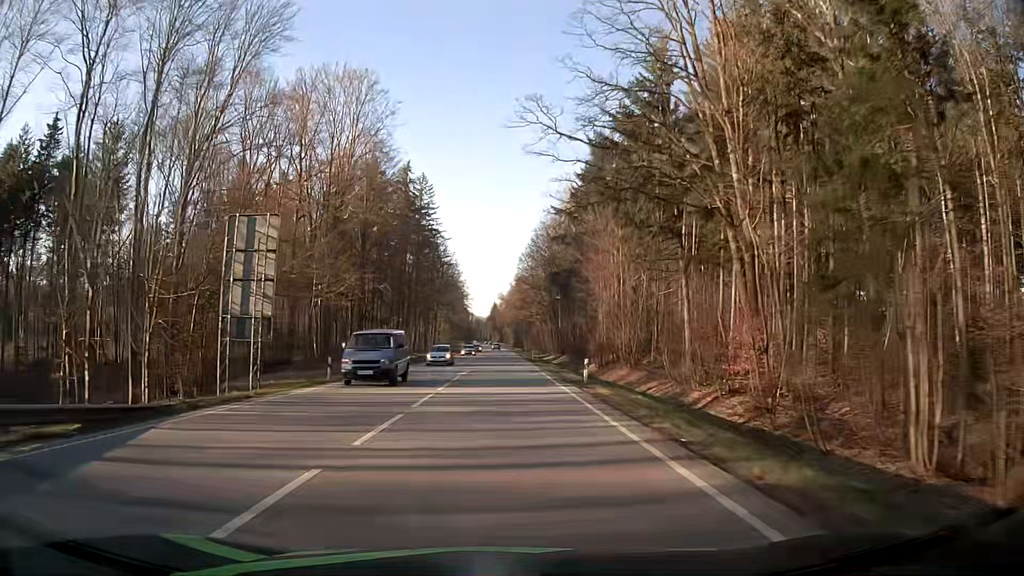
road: secondary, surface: asphalt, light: Day
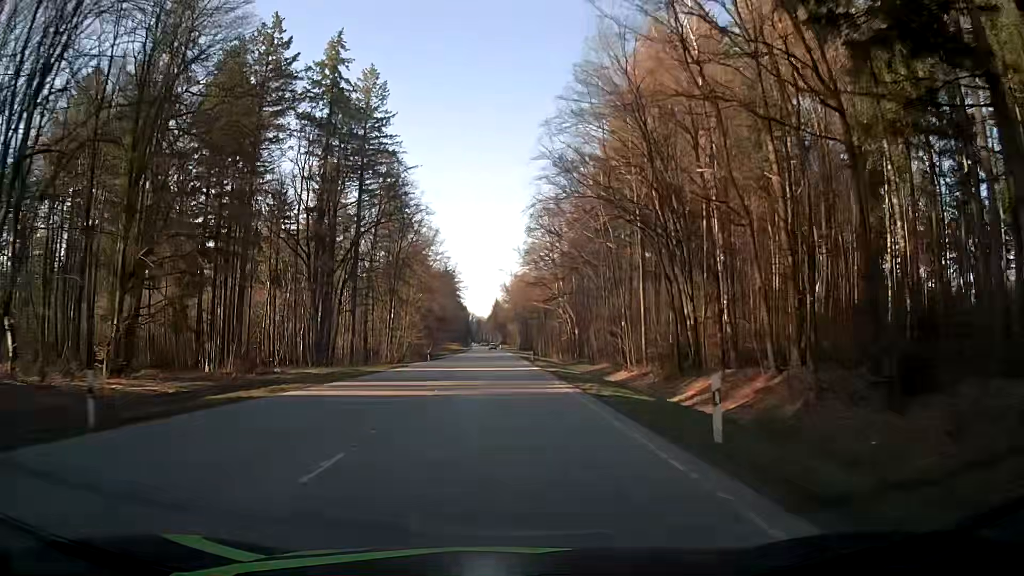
(+0.2, +63.8) m; 0°
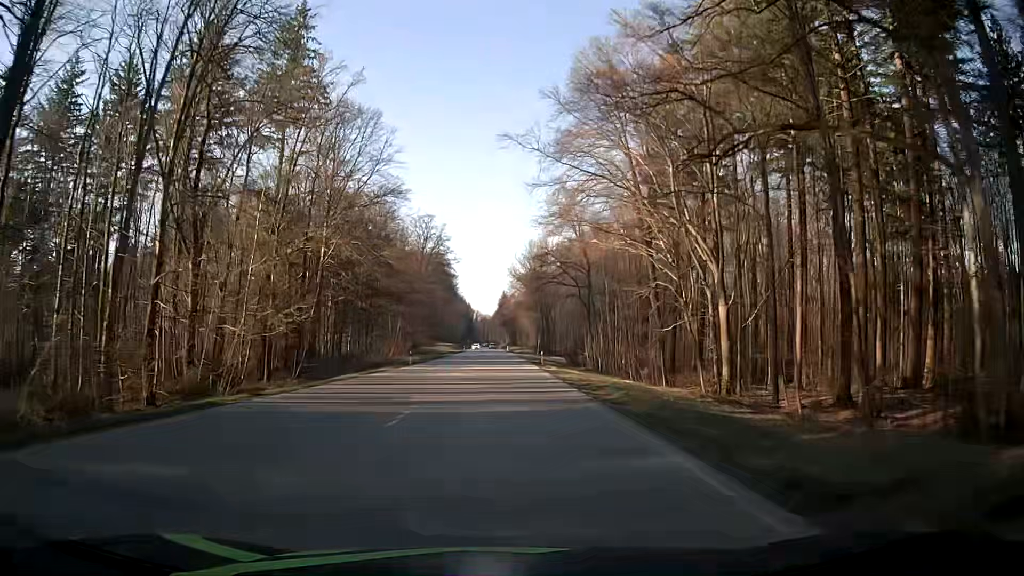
(-0.6, +67.9) m; -1°
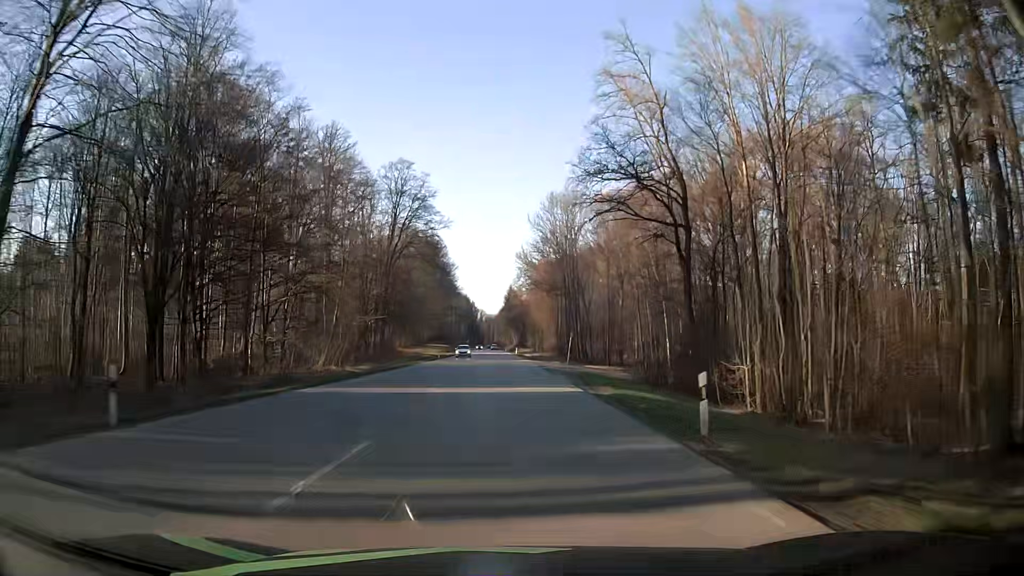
(-0.4, +42.4) m; -1°
(0, +10) (0, +20) (0, +30) (0, +40) (0, +50) (0, +60) (0, +70) (0, +80) (0, +90) (0, +100) m
